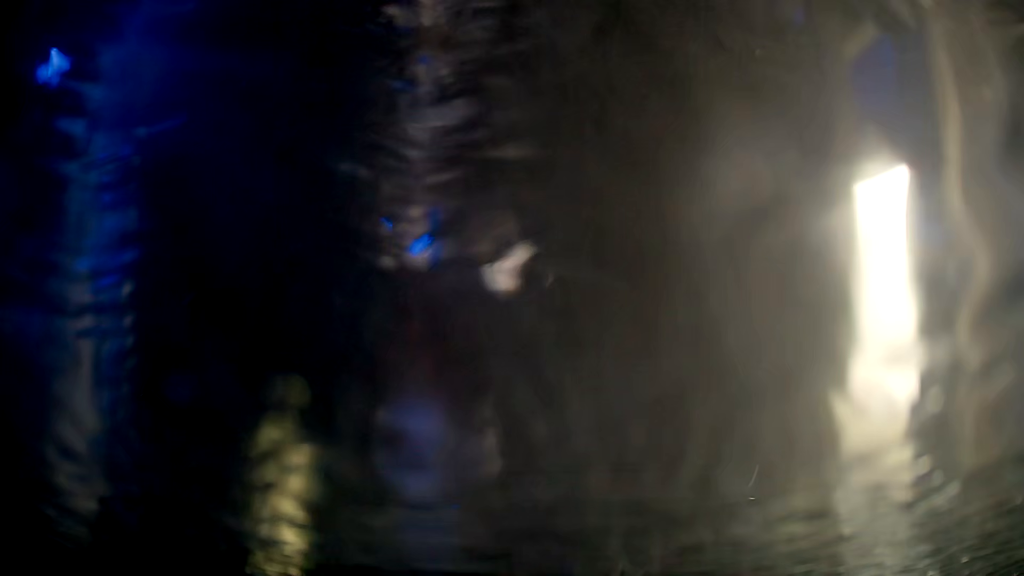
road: service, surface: asphalt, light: Day
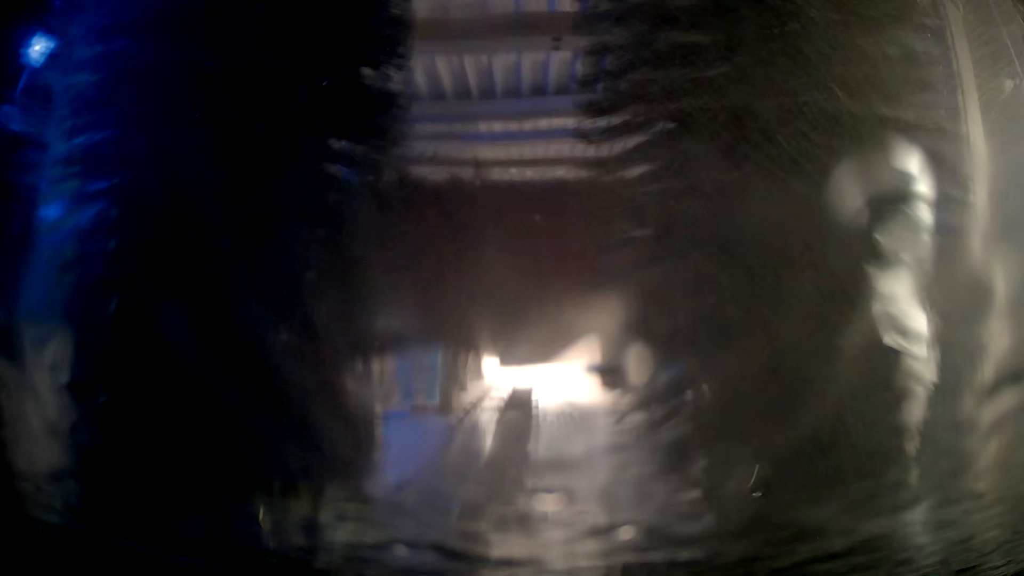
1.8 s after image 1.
(0.0, +0.1) m; 0°
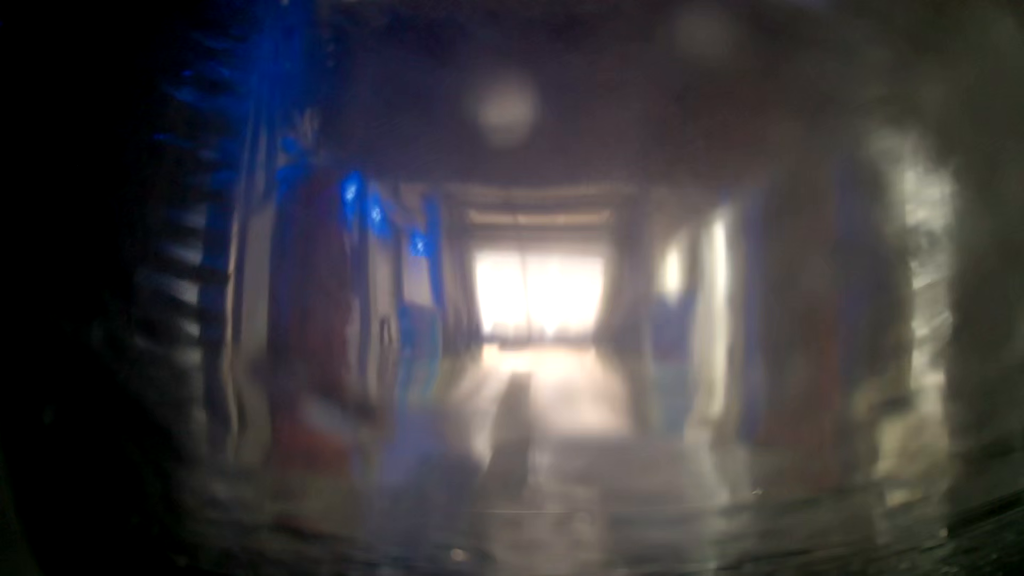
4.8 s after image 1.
(0.0, +0.2) m; 0°
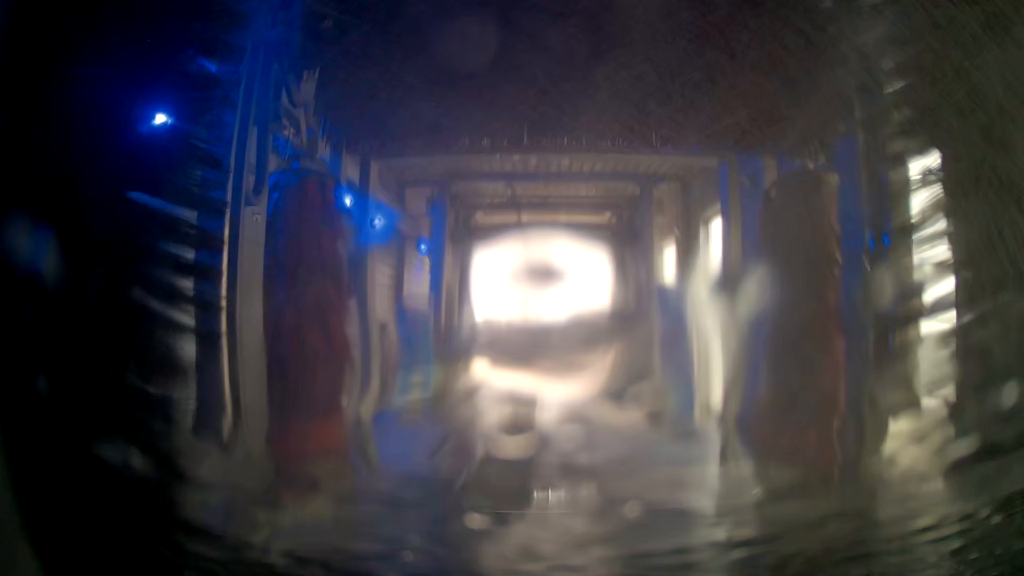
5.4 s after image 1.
(0.0, 0.0) m; 0°
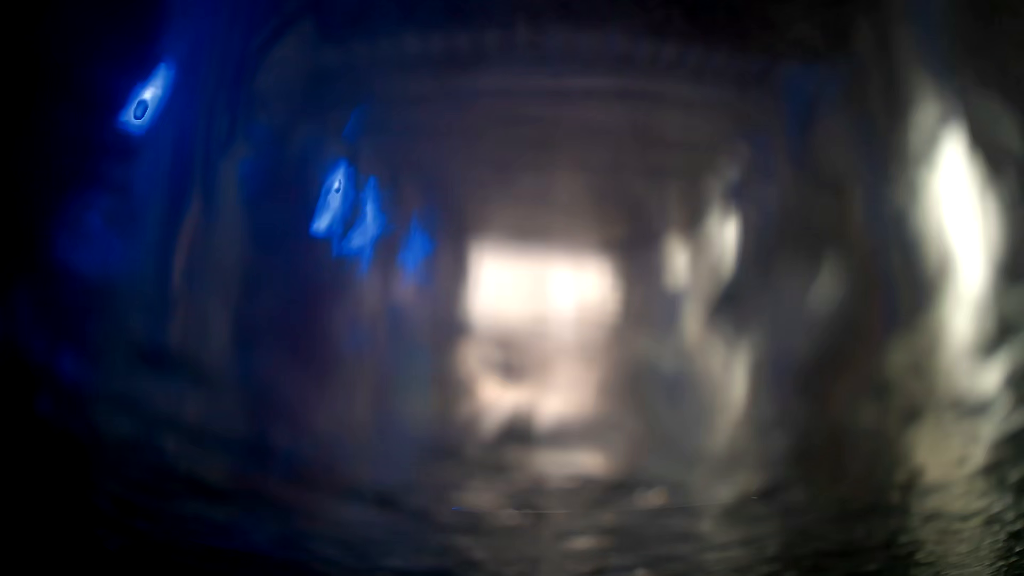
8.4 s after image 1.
(0.0, +0.2) m; 0°
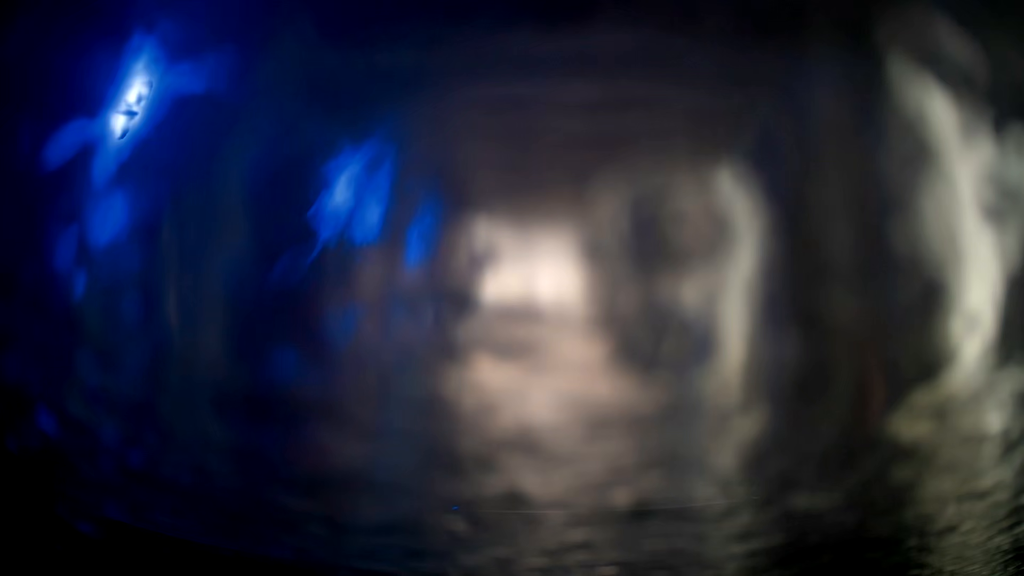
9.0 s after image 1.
(0.0, 0.0) m; 0°
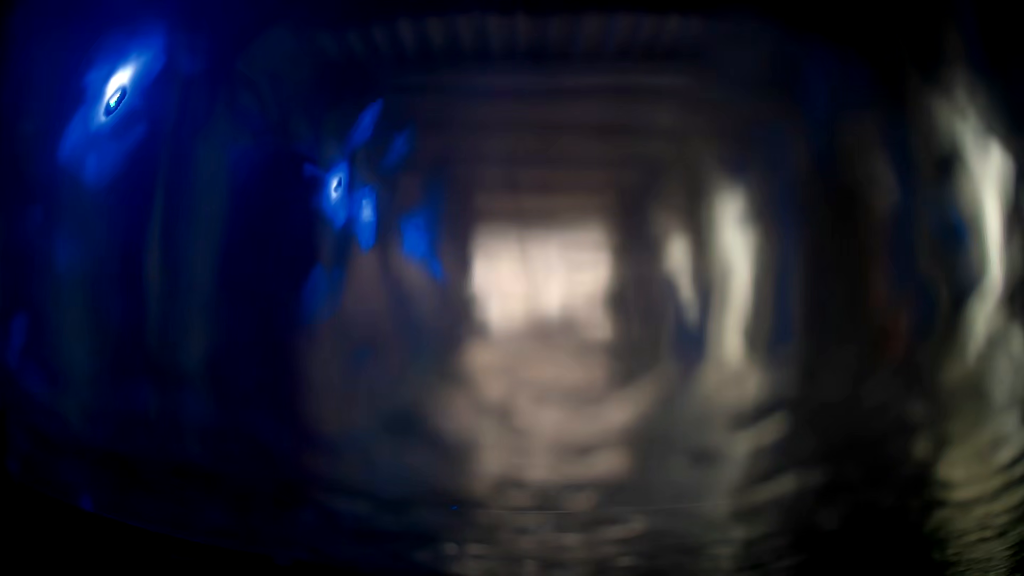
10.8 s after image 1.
(0.0, +0.1) m; 0°
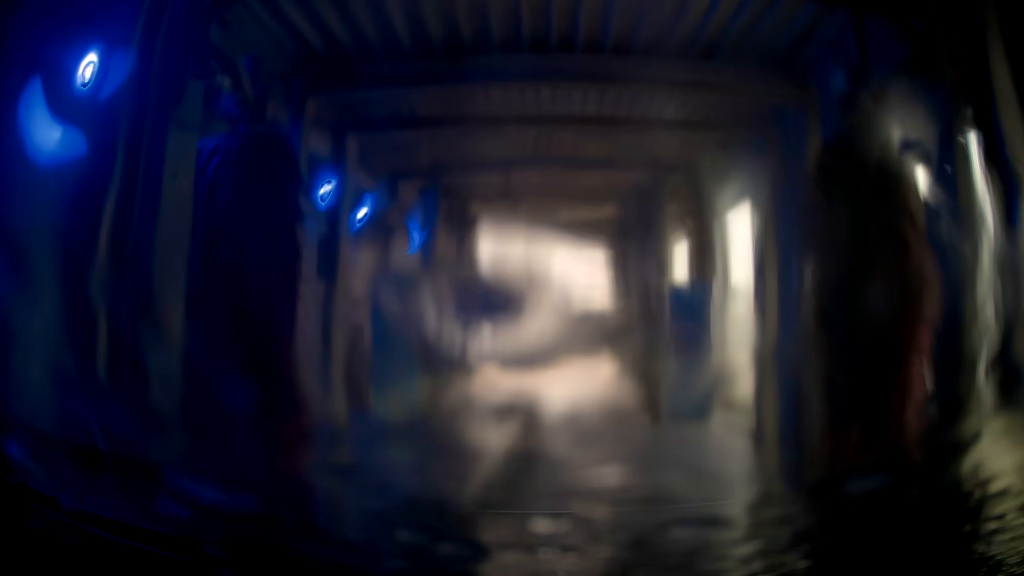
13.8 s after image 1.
(0.0, +0.2) m; 0°
